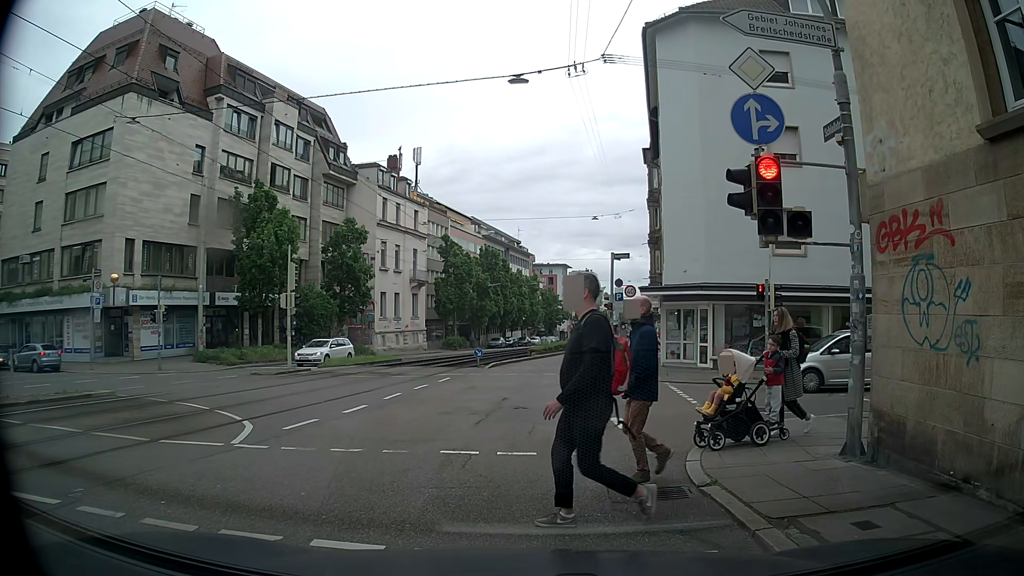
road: tertiary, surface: asphalt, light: Day
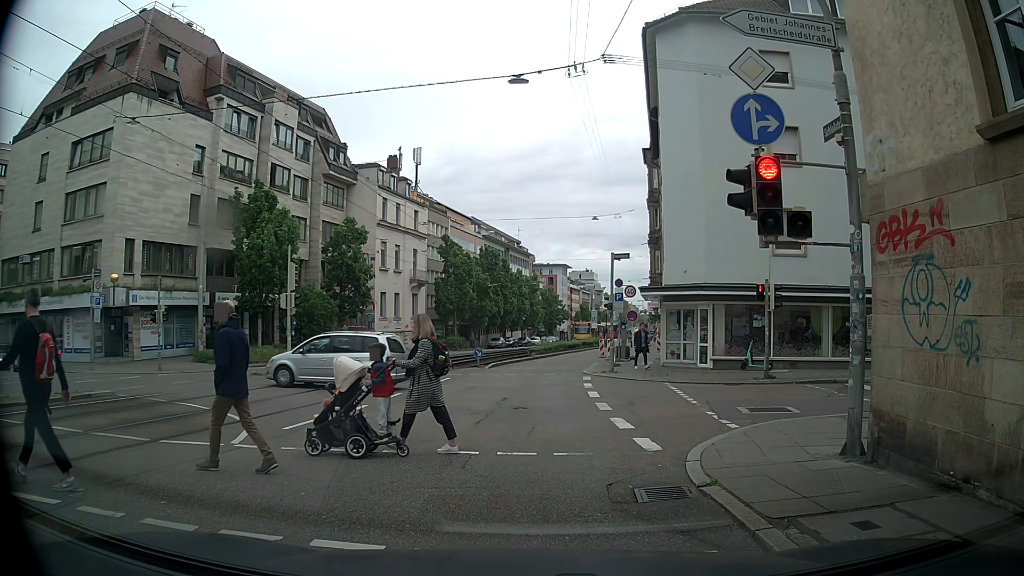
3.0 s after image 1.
(0.0, 0.0) m; 0°
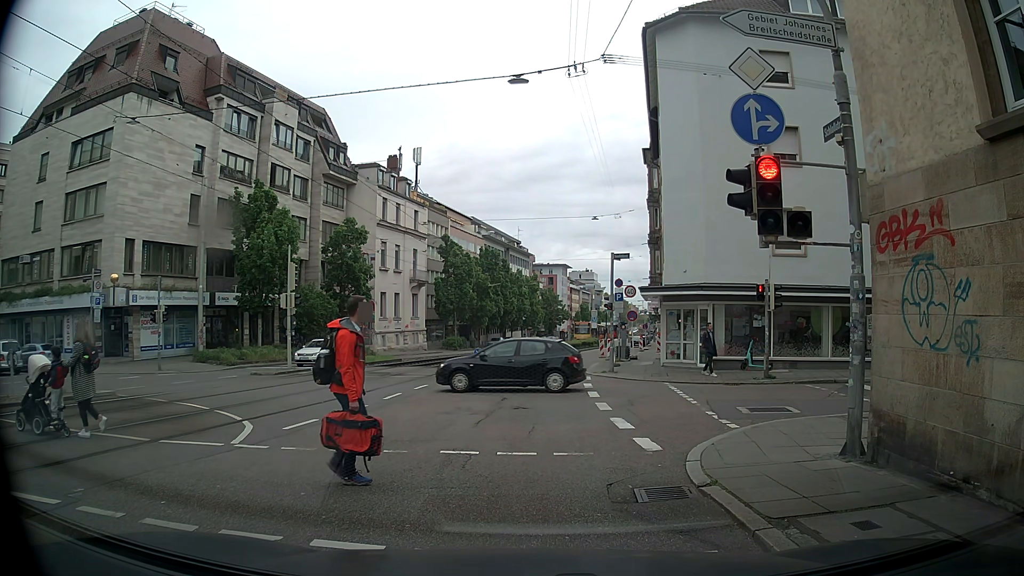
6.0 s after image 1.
(0.0, 0.0) m; 0°
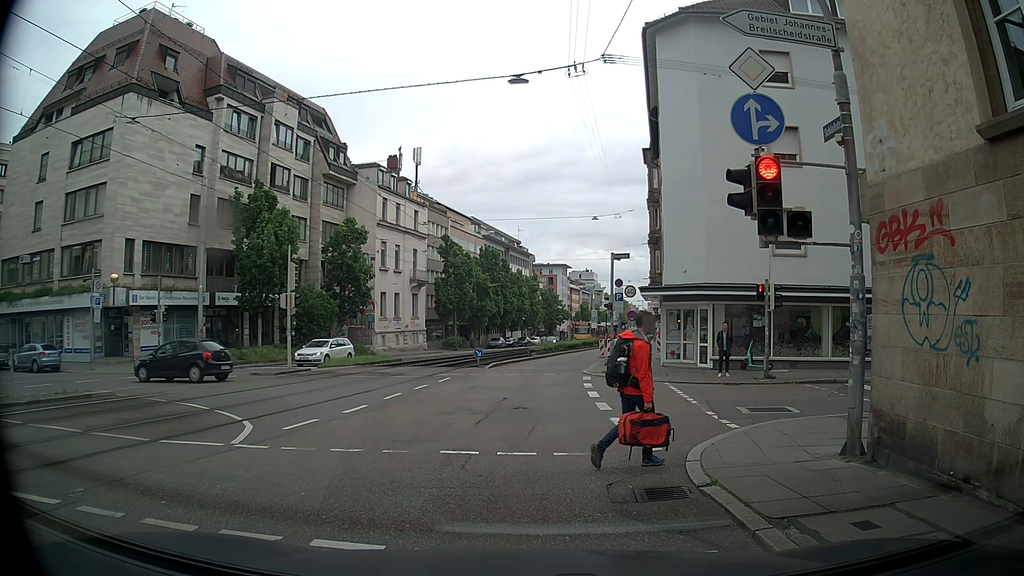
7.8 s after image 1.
(0.0, 0.0) m; 0°
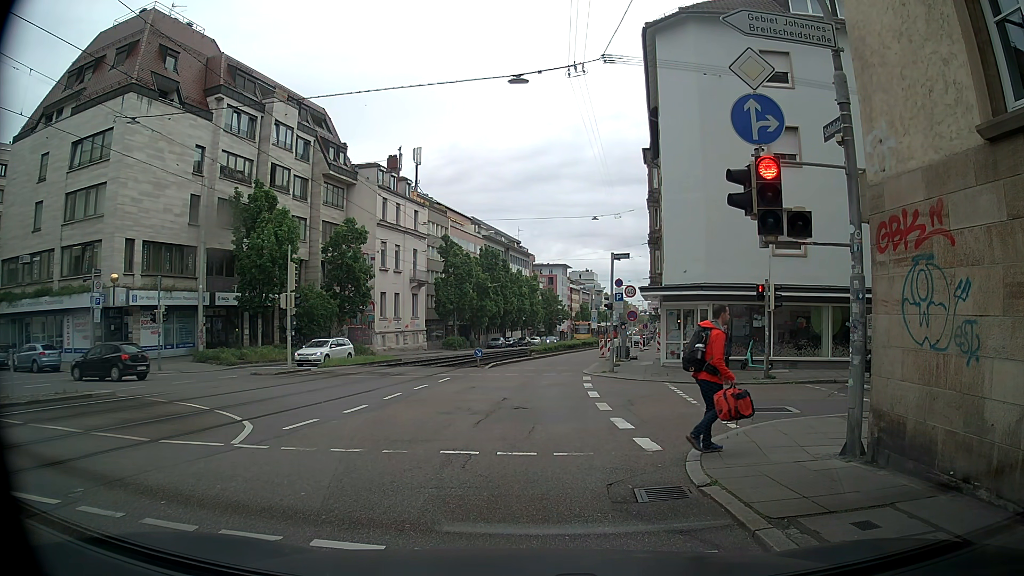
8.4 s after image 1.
(0.0, 0.0) m; 0°
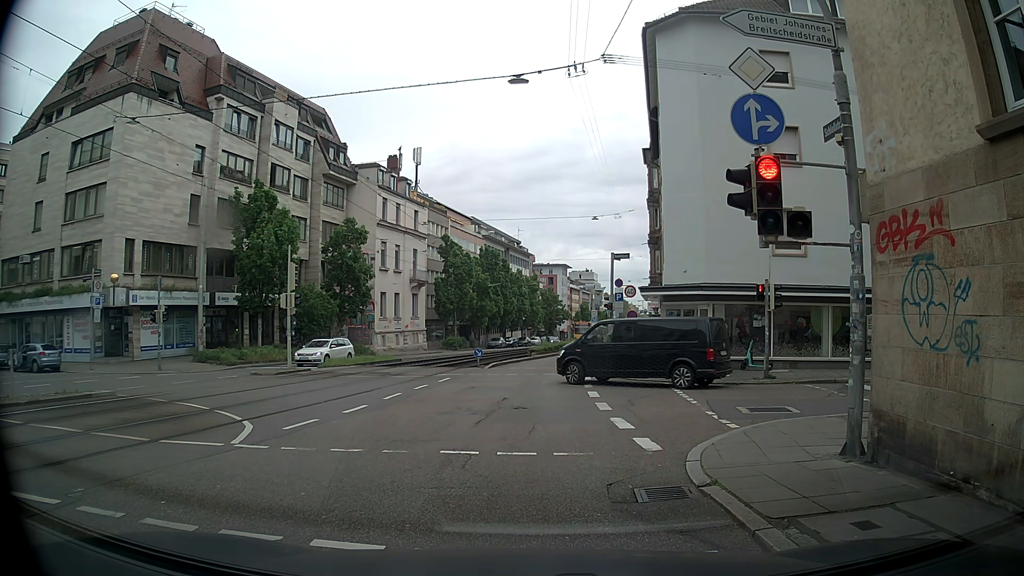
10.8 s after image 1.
(0.0, 0.0) m; 0°
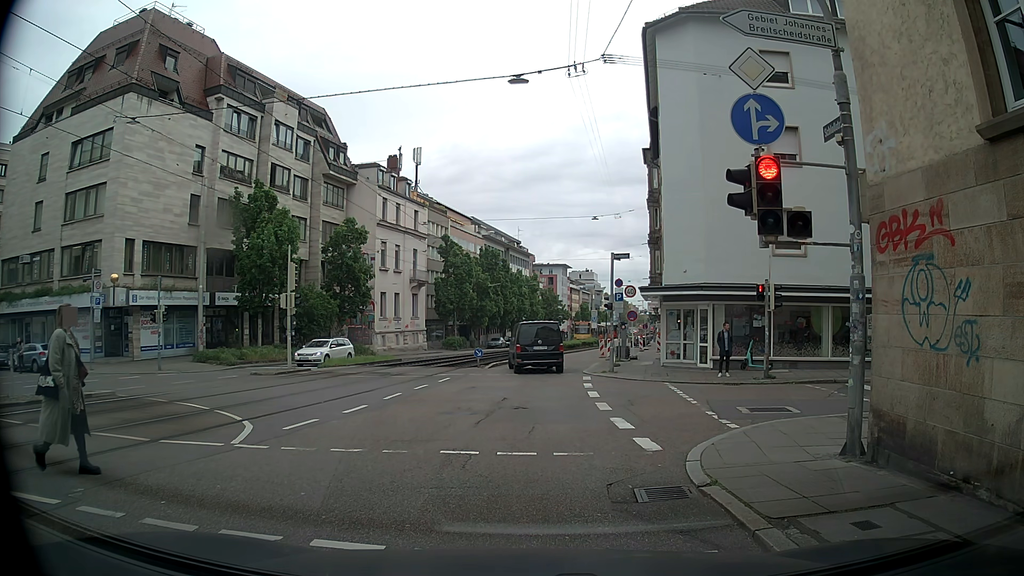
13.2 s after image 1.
(0.0, 0.0) m; 0°
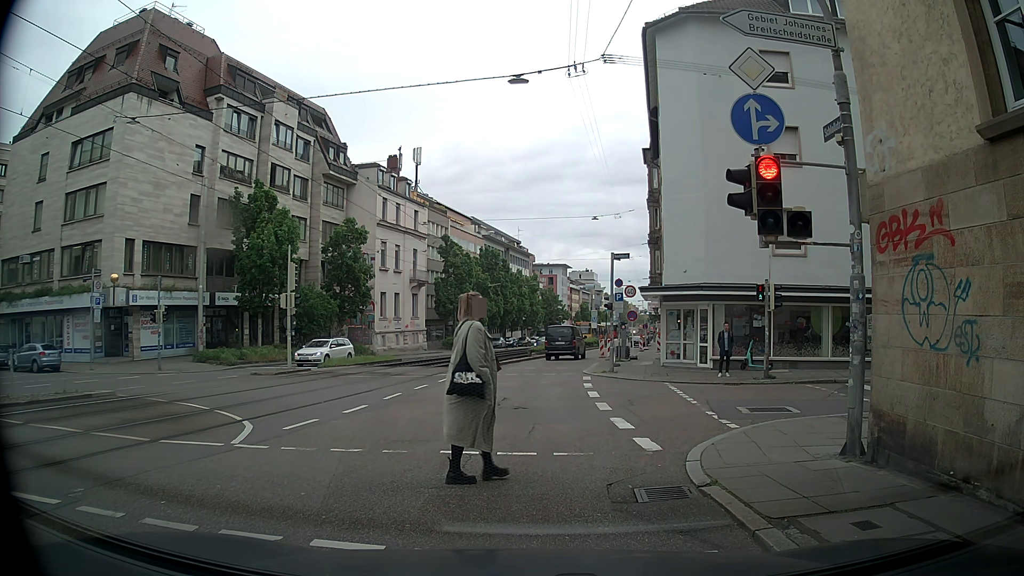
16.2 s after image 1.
(0.0, 0.0) m; 0°
(0, +10) (0, +20) (0, +30) (+1, +40) (+3, +50) (+5, +60) (+6, +69) (+8, +79) (+10, +89) (+11, +99) m
